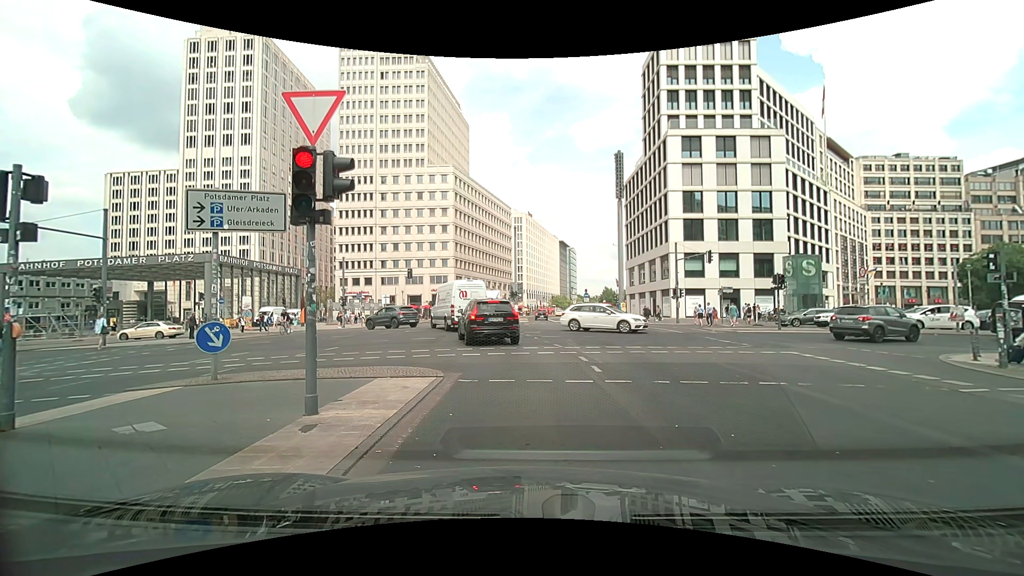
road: secondary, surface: asphalt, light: Day
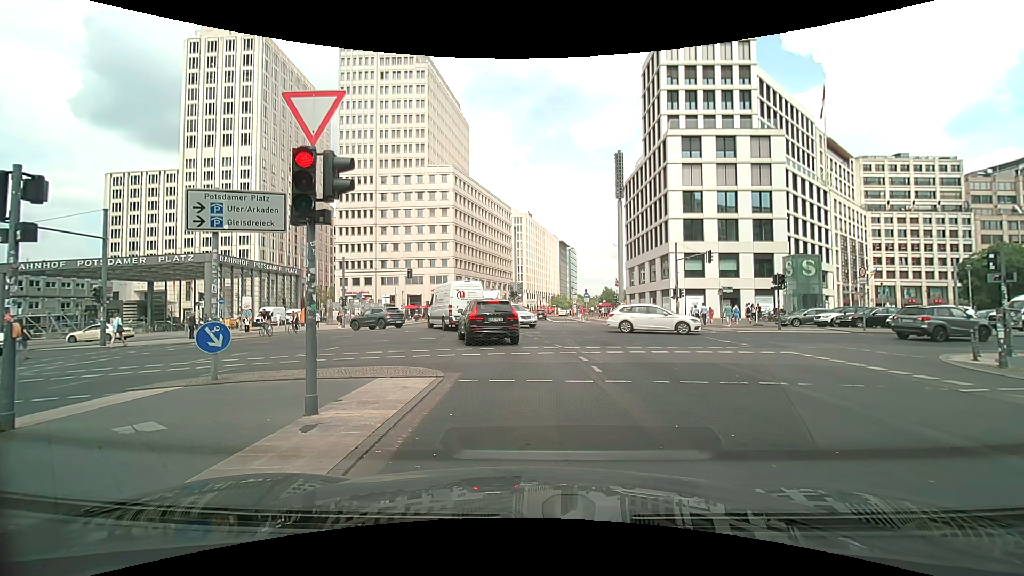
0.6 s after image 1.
(0.0, 0.0) m; 0°
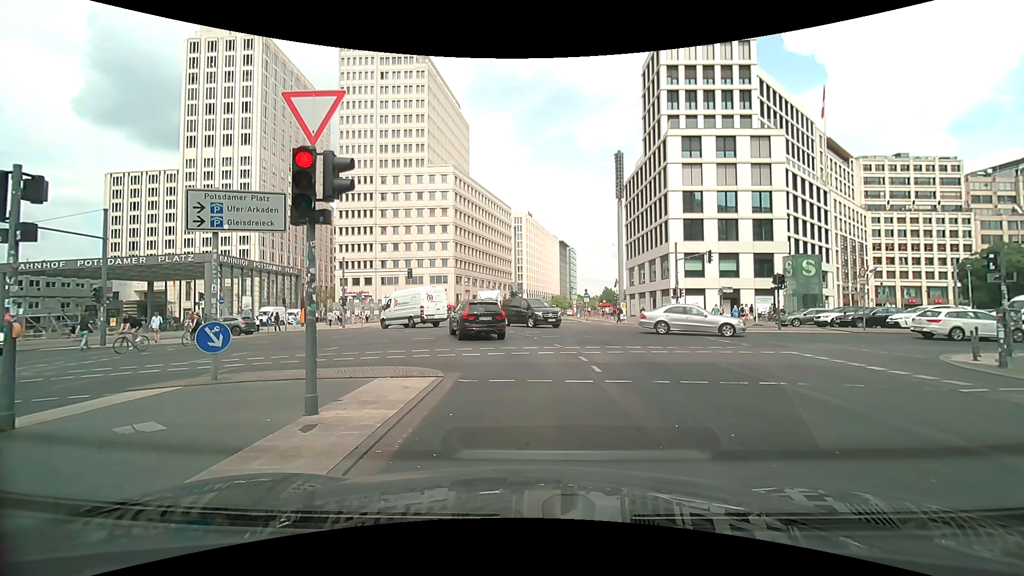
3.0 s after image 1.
(0.0, 0.0) m; 0°
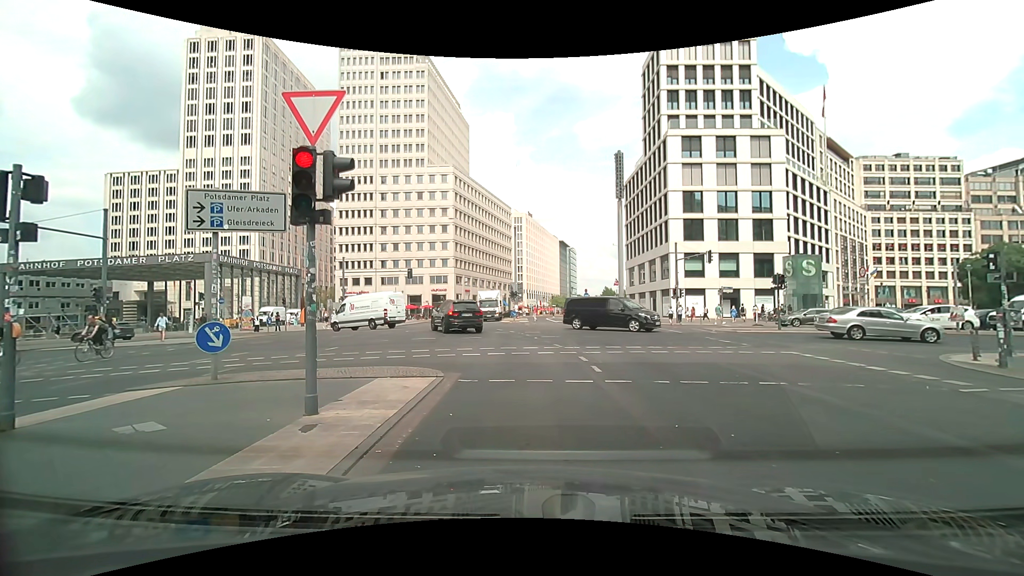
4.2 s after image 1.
(0.0, 0.0) m; 0°
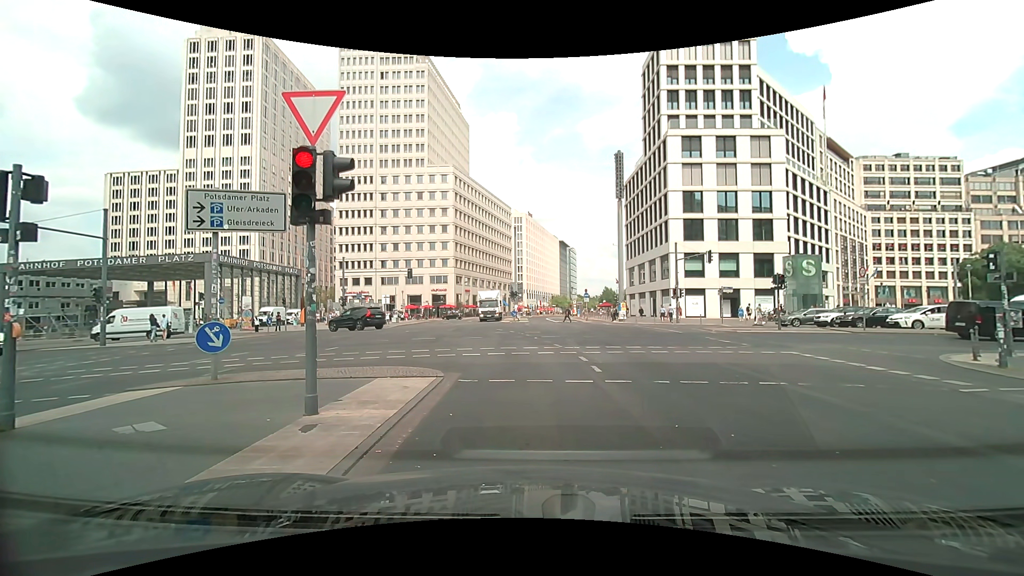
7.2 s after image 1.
(0.0, 0.0) m; 0°
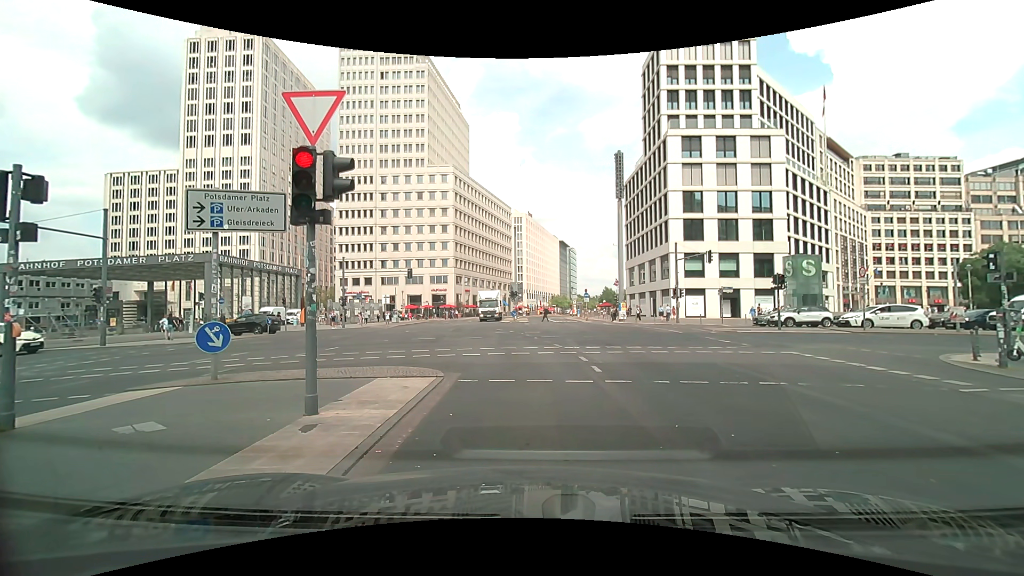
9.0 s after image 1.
(0.0, 0.0) m; 0°
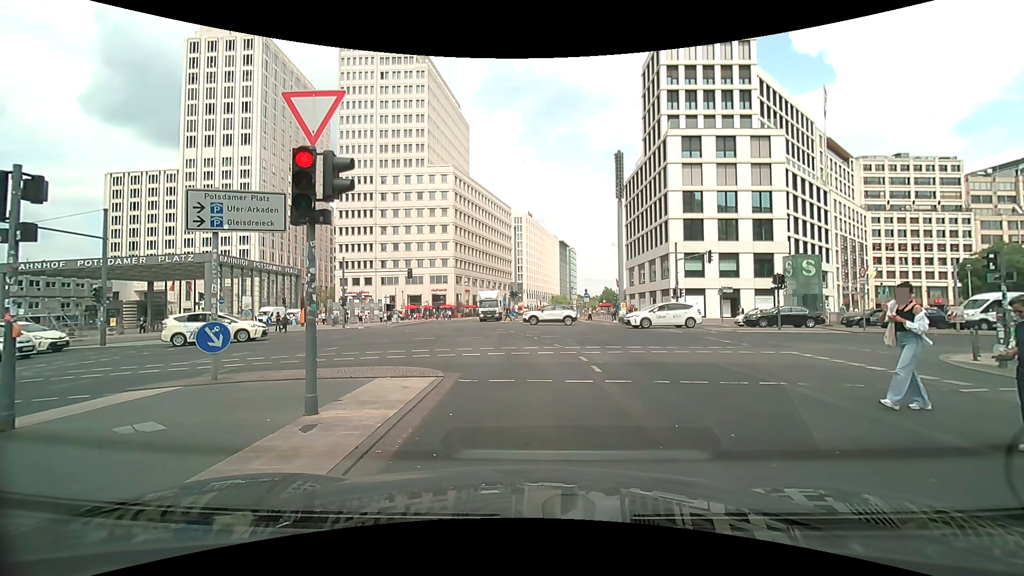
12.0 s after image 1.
(0.0, 0.0) m; 0°
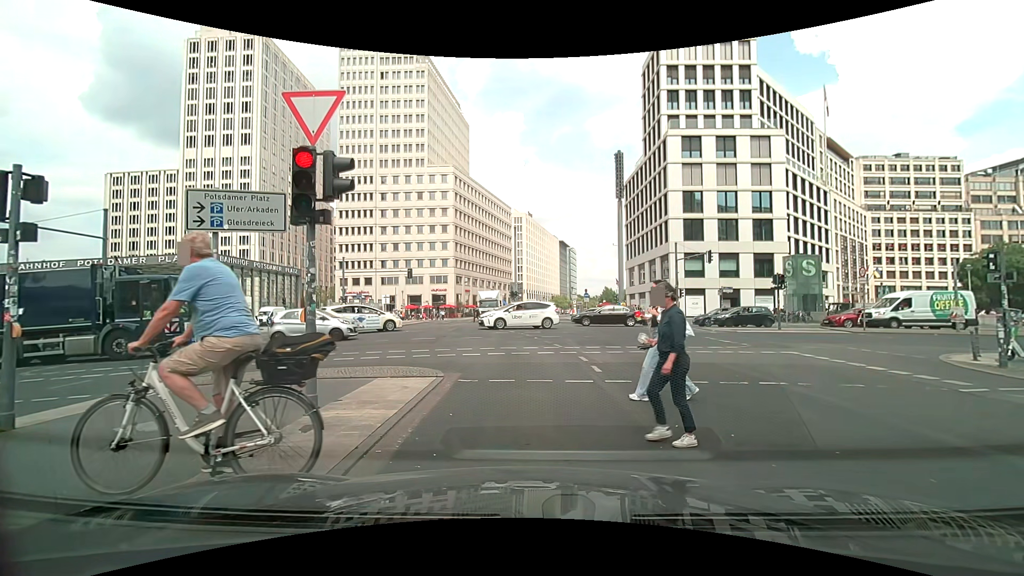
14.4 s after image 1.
(0.0, 0.0) m; 0°
